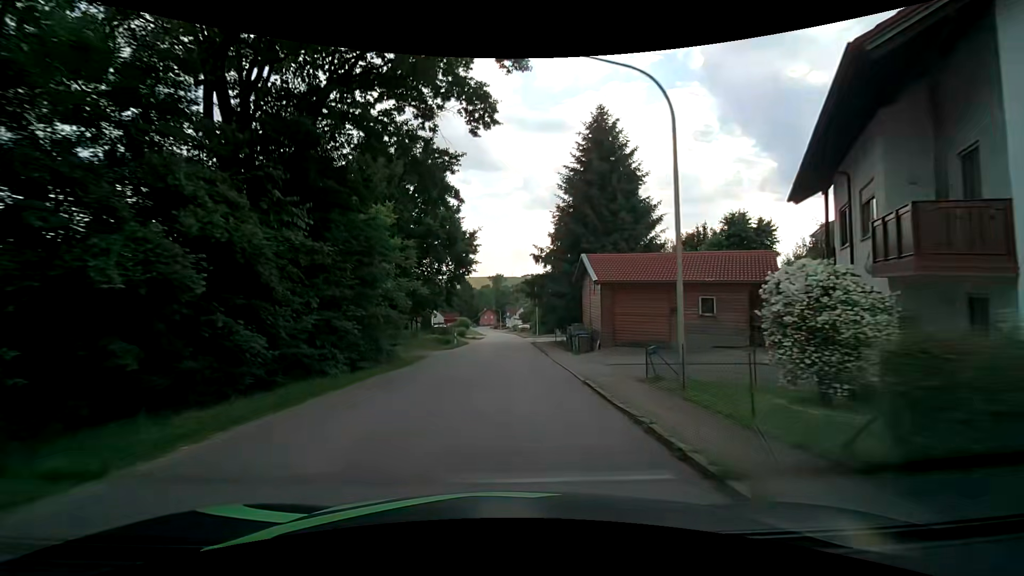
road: tertiary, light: Day
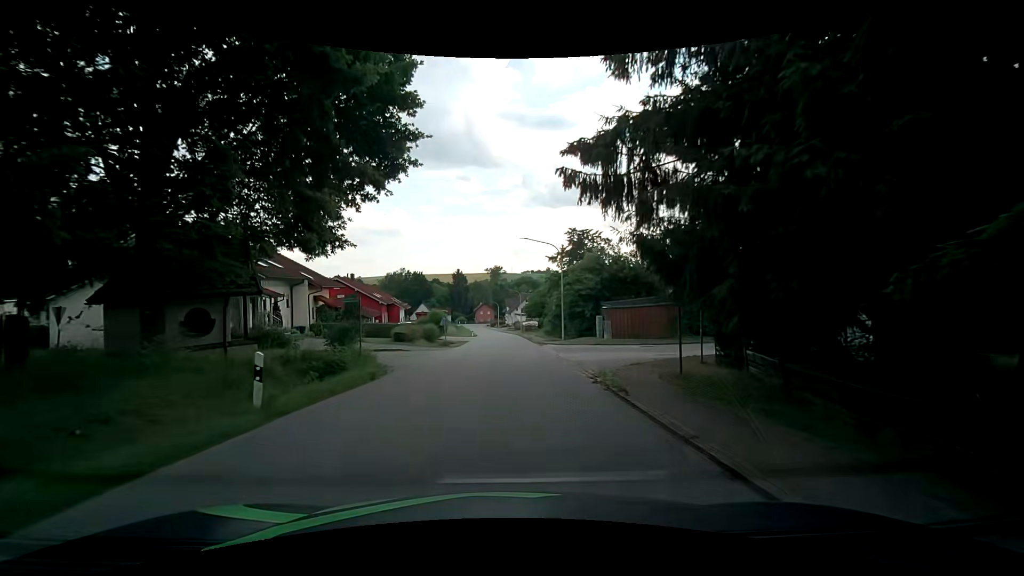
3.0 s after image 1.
(-0.1, +30.5) m; -1°
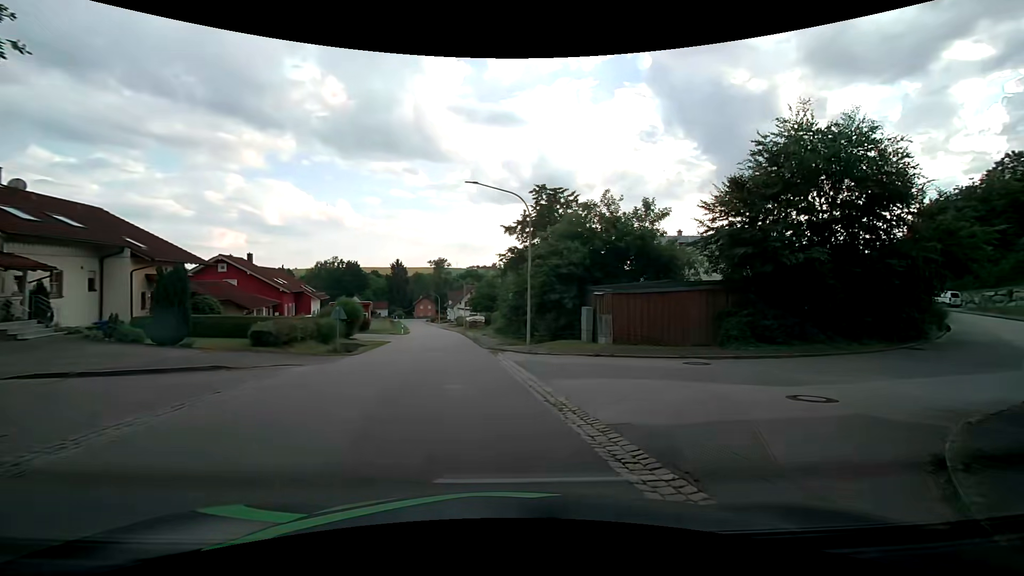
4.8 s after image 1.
(+0.3, +12.6) m; +7°
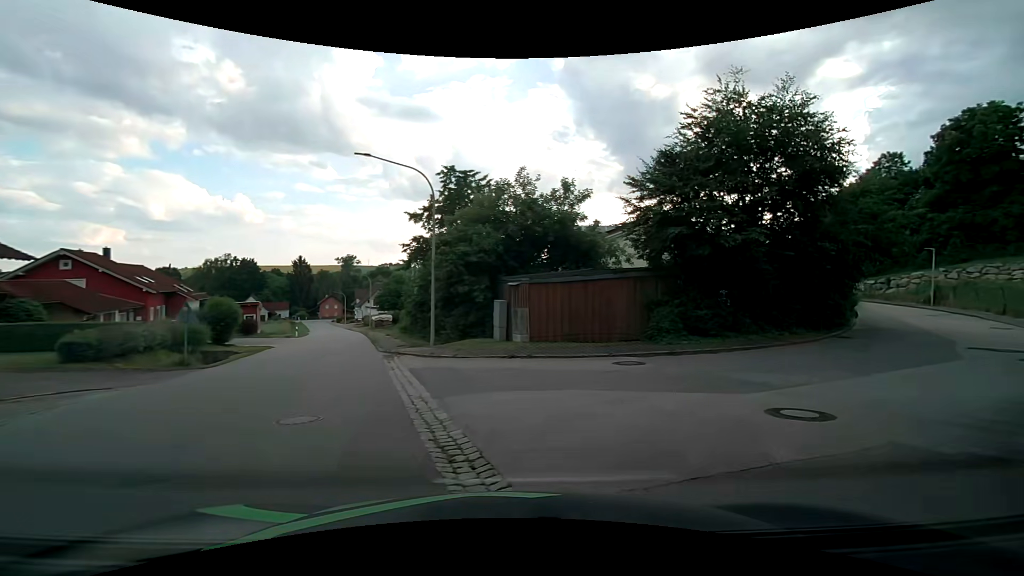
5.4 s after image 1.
(+0.2, +2.9) m; +12°
